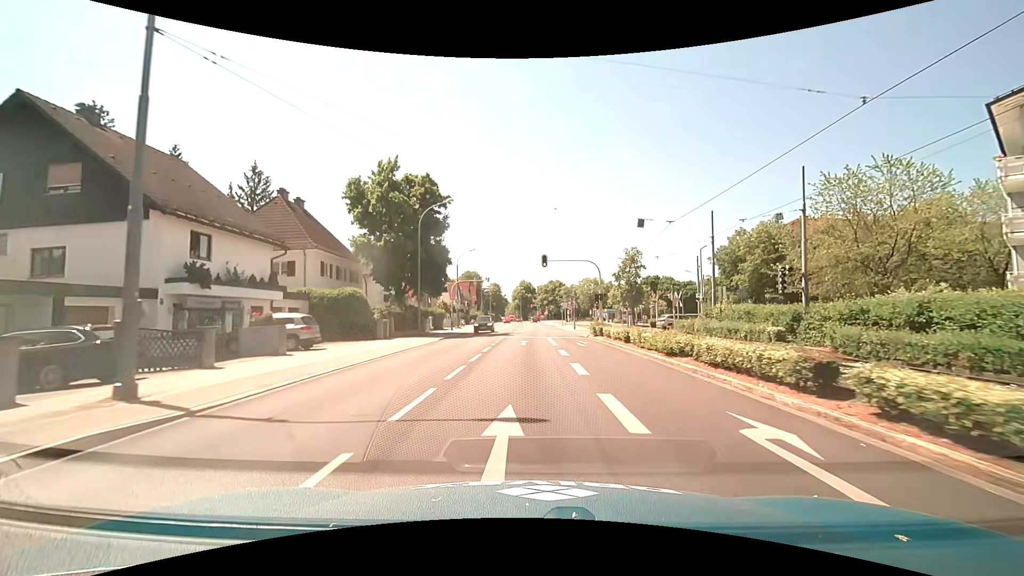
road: tertiary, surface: asphalt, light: Day
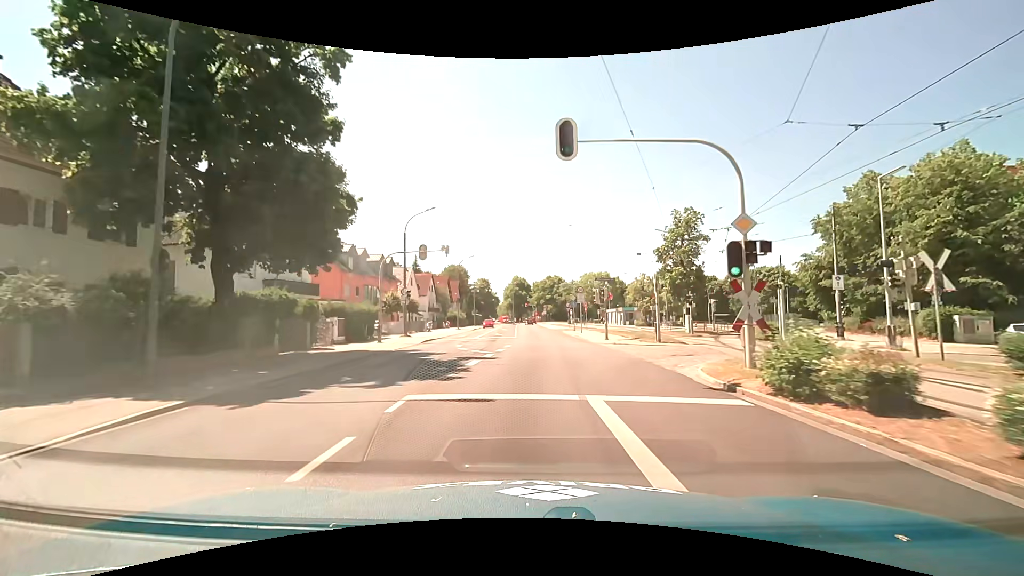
(+0.2, +26.3) m; +1°
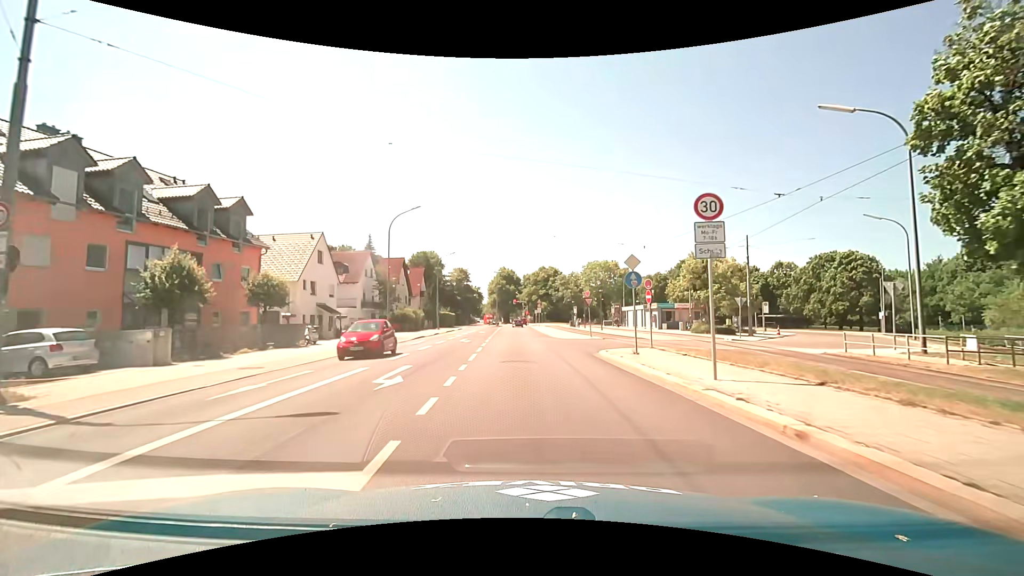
(+0.3, +30.9) m; +1°
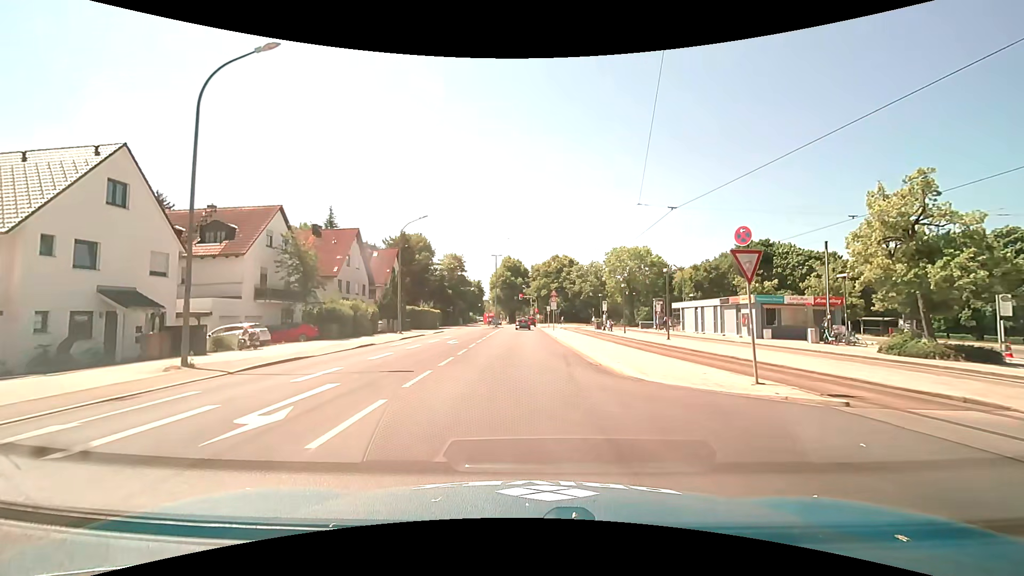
(0.0, +24.0) m; -1°
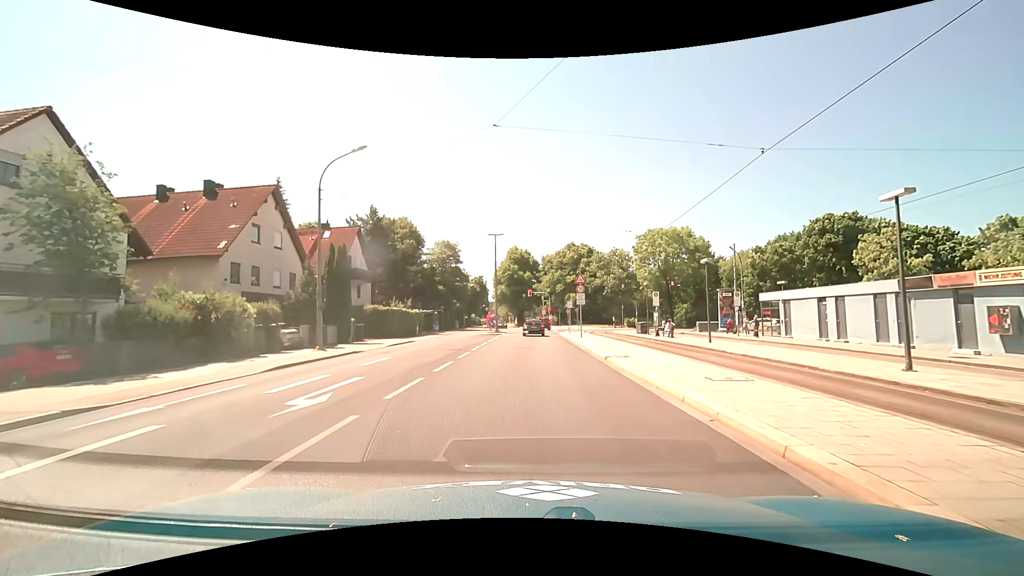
(-0.1, +19.2) m; -1°
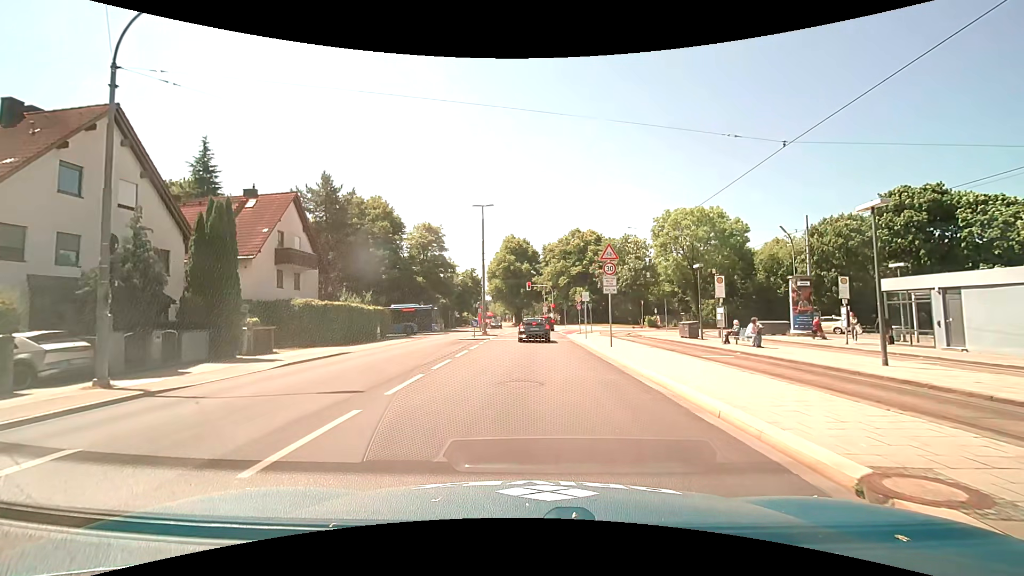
(0.0, +13.2) m; 0°
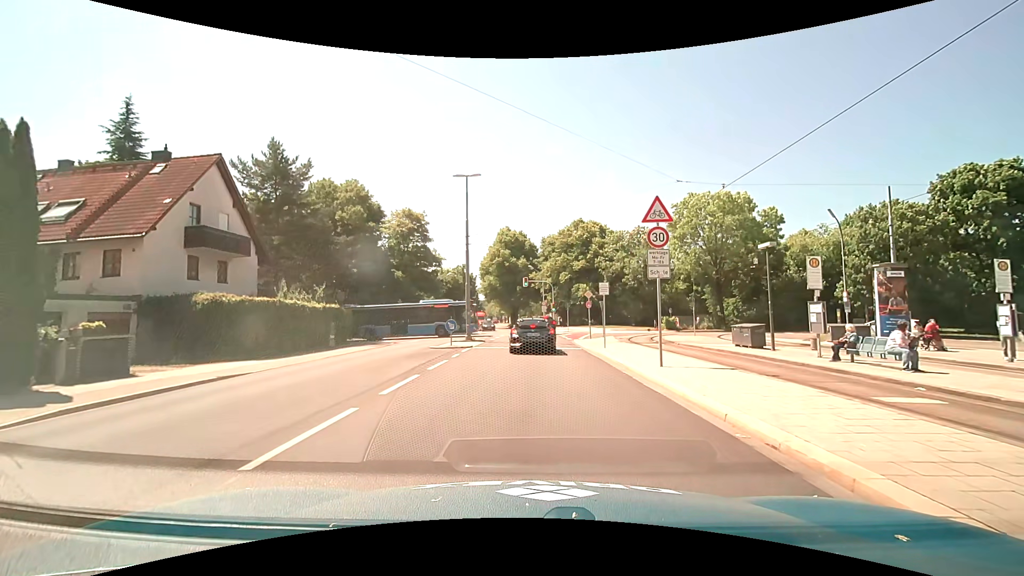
(+0.1, +8.7) m; 0°
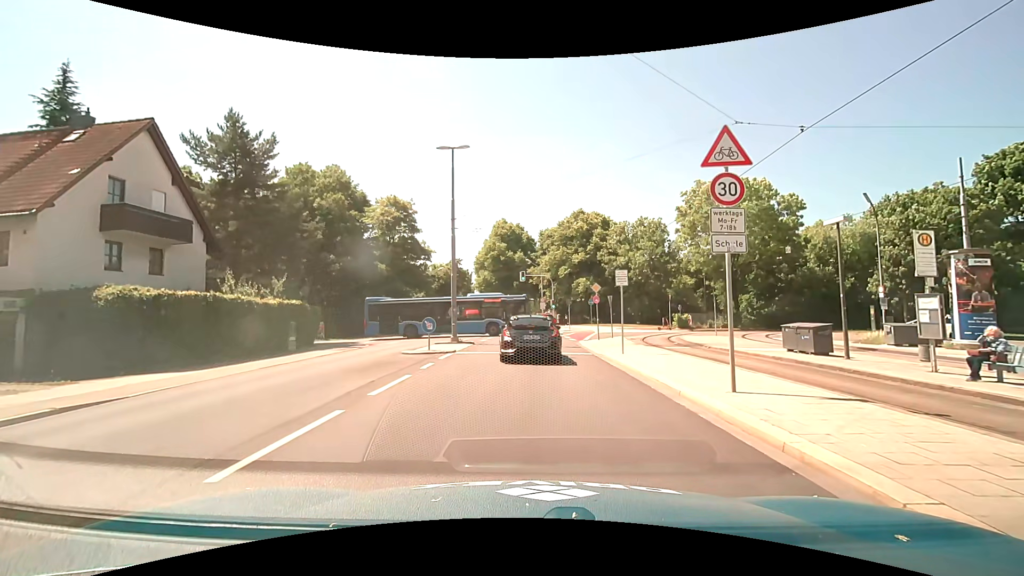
(0.0, +4.7) m; 0°
(0, +10) (0, +20) (+1, +30) (+1, +40) (+1, +50) (-1, +60) (-3, +70) (-5, +79) (-5, +89) (-5, +99) m
